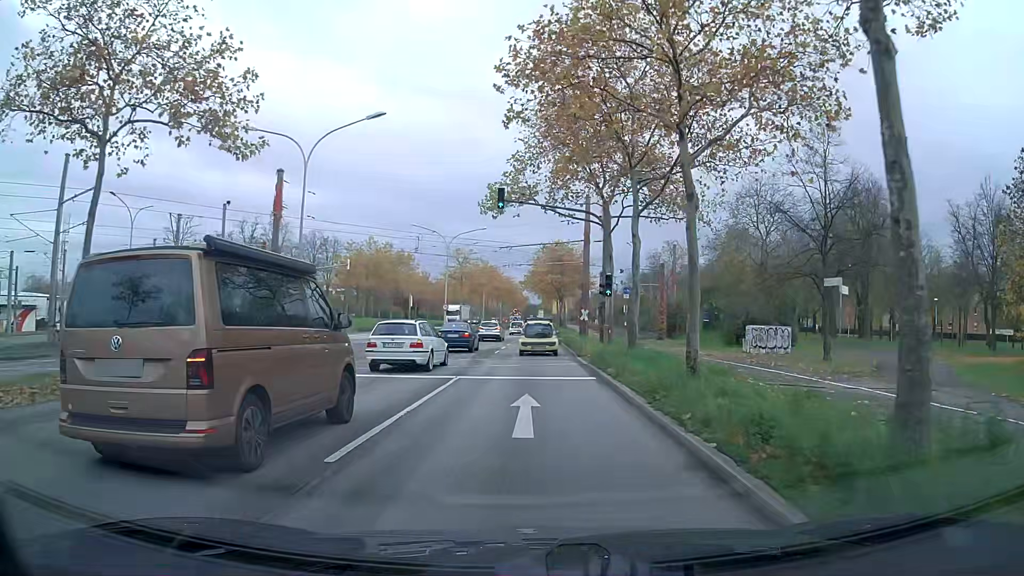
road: primary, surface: asphalt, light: Day
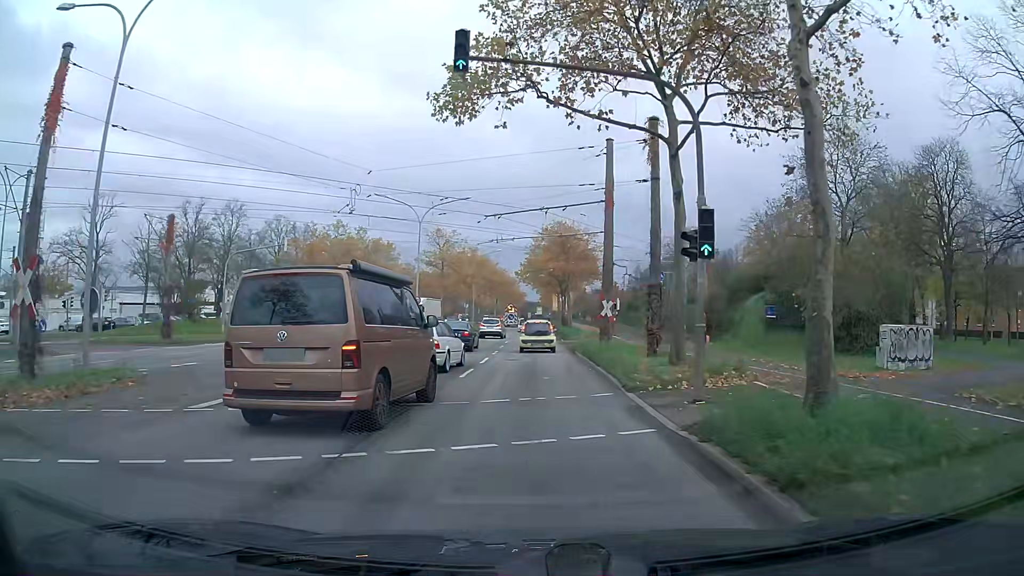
(0.0, +14.3) m; 0°
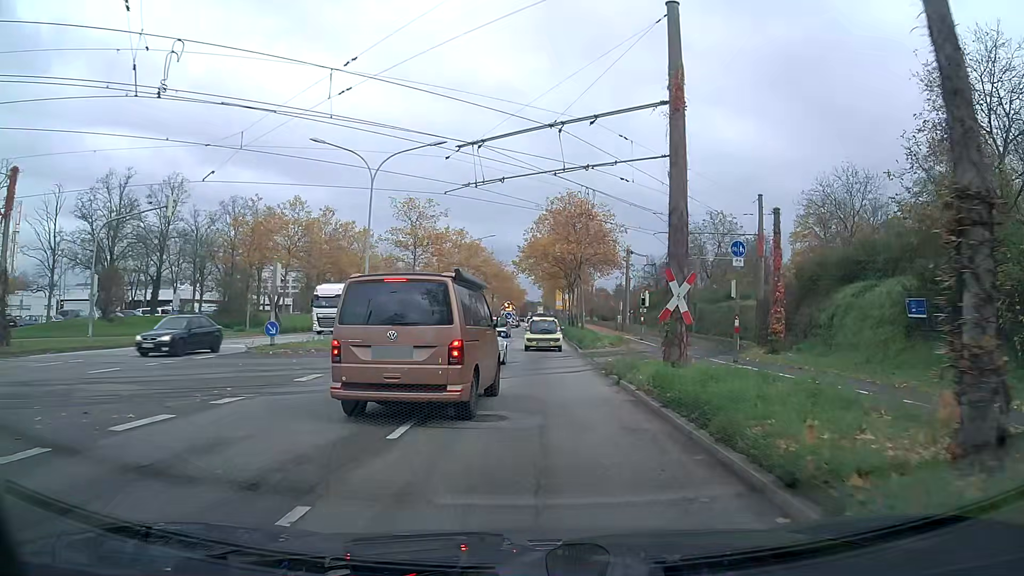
(0.0, +14.8) m; 0°
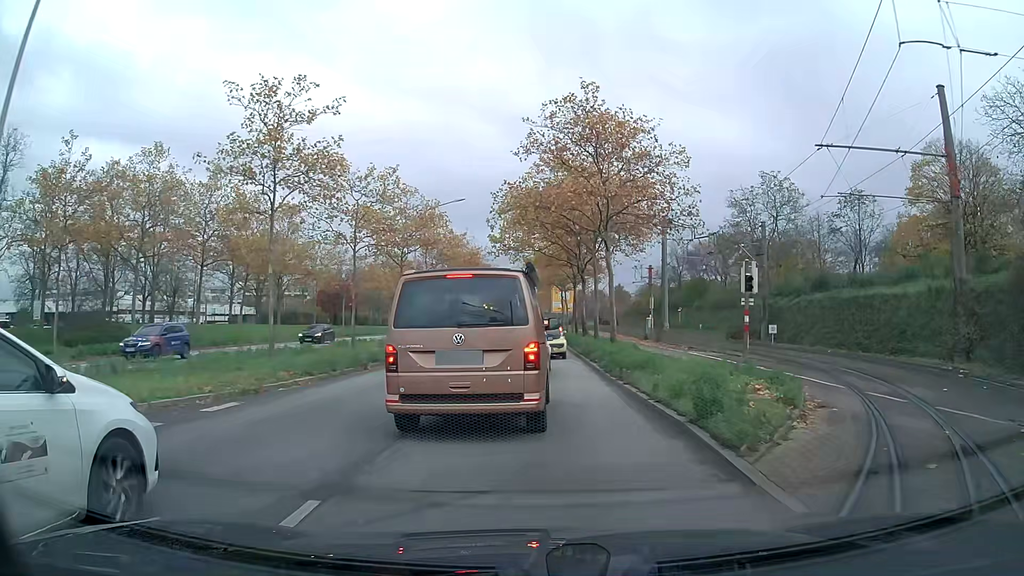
(+0.2, +24.0) m; +1°
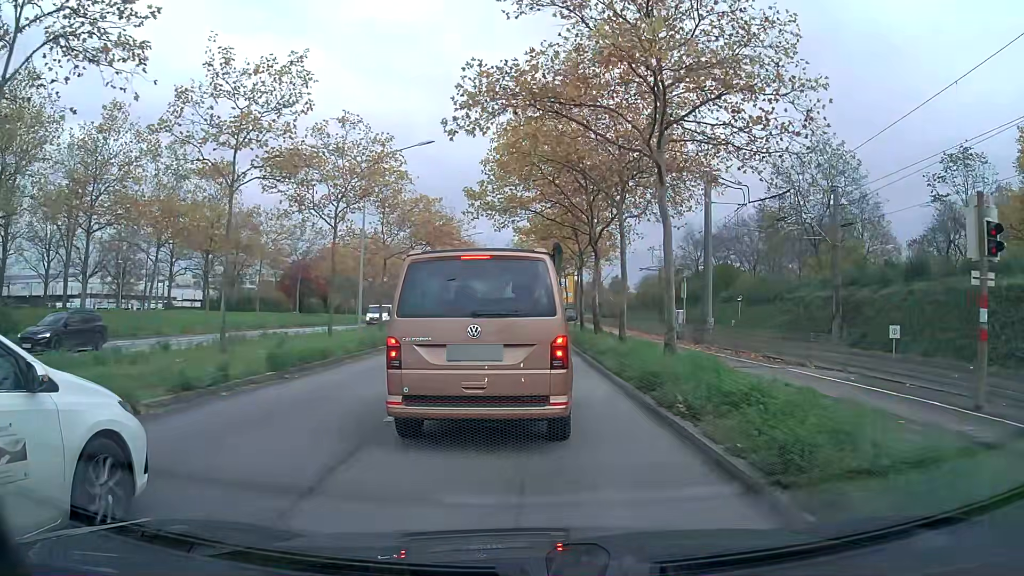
(+0.1, +12.9) m; +1°
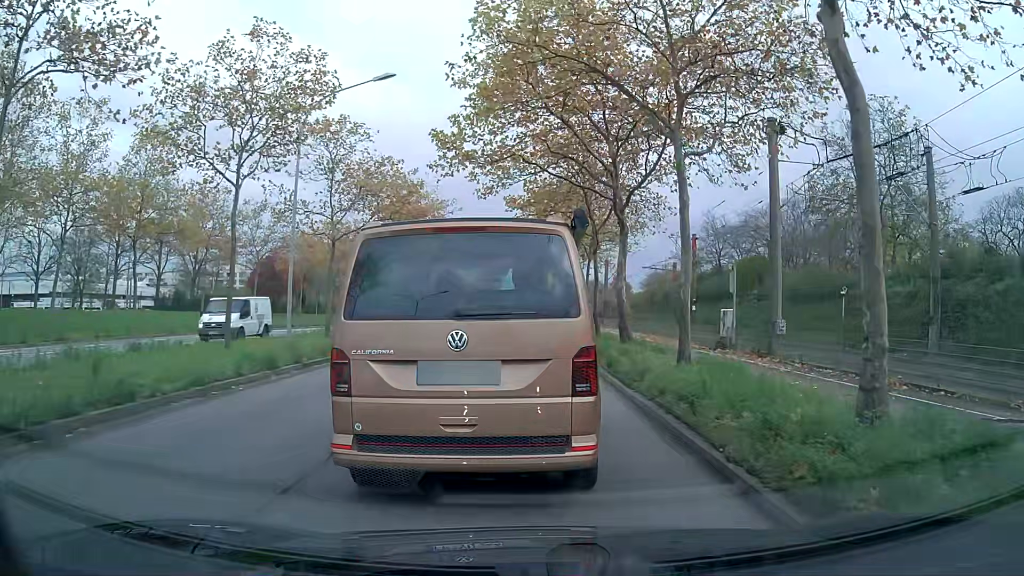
(0.0, +9.5) m; 0°
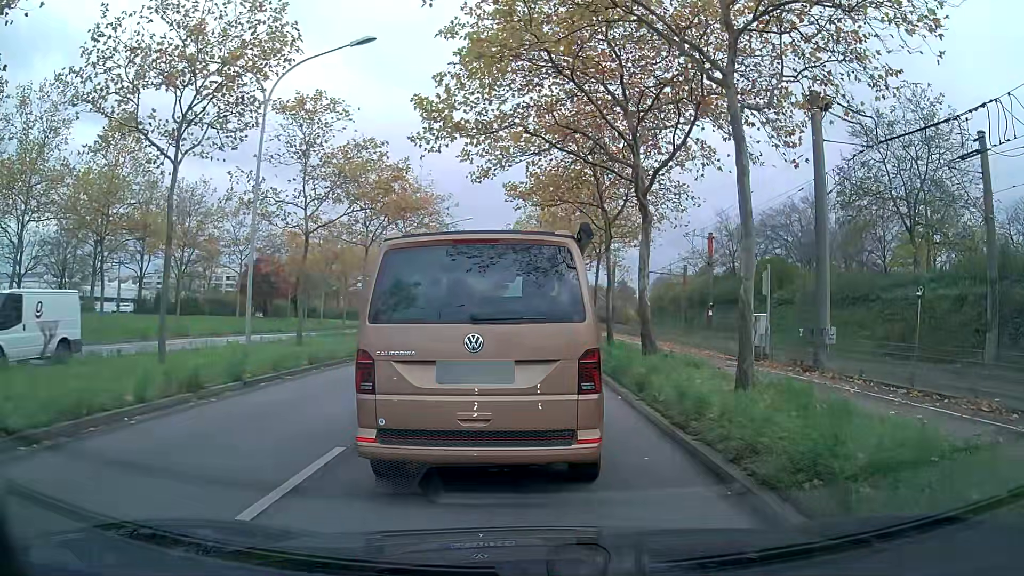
(0.0, +3.8) m; 0°
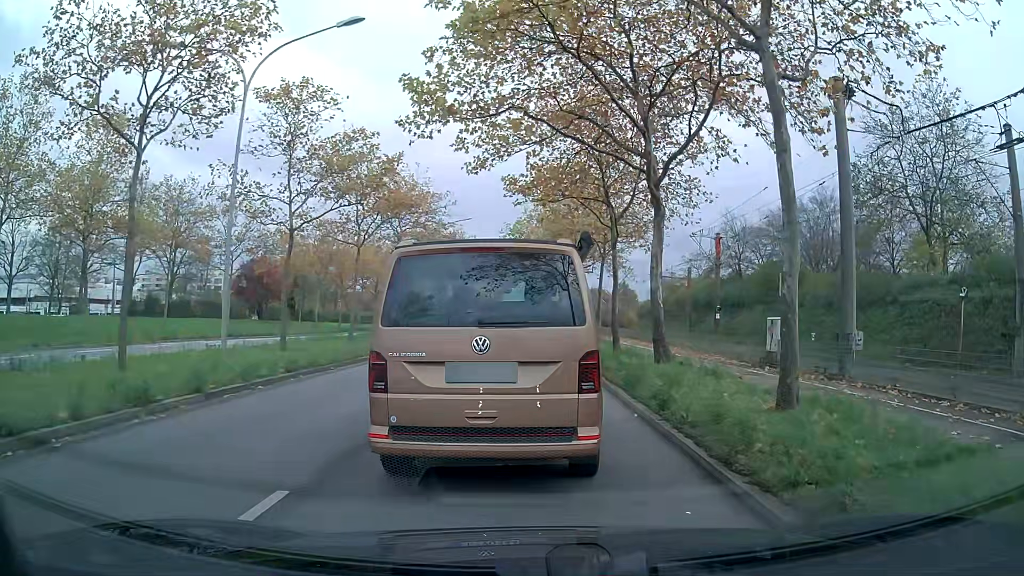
(0.0, +1.8) m; 0°
(0, +10) (0, +20) (0, +30) (0, +40) (0, +50) (0, +60) (0, +70) (0, +80) (0, +90) (0, +100) m
